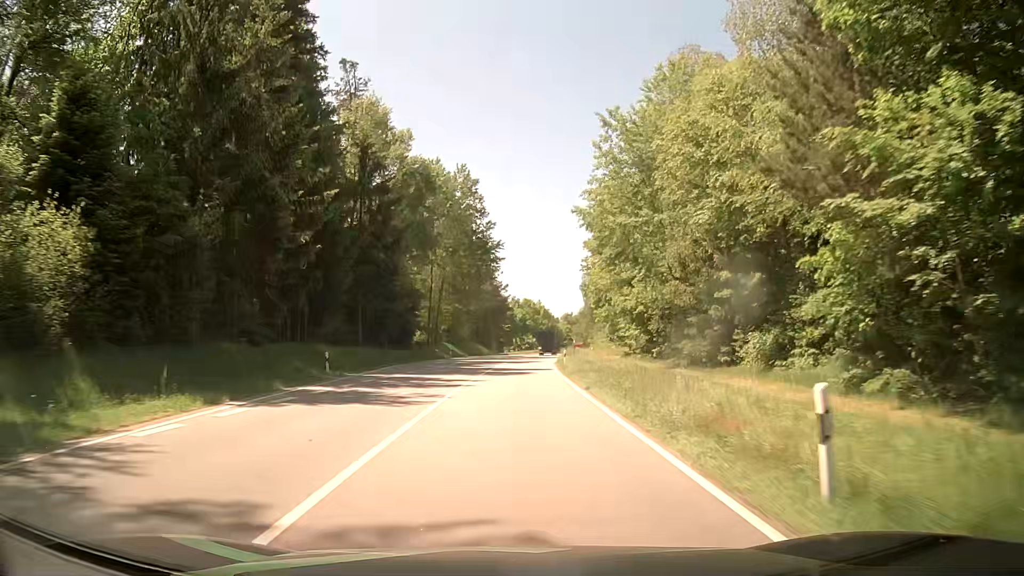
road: secondary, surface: asphalt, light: Day
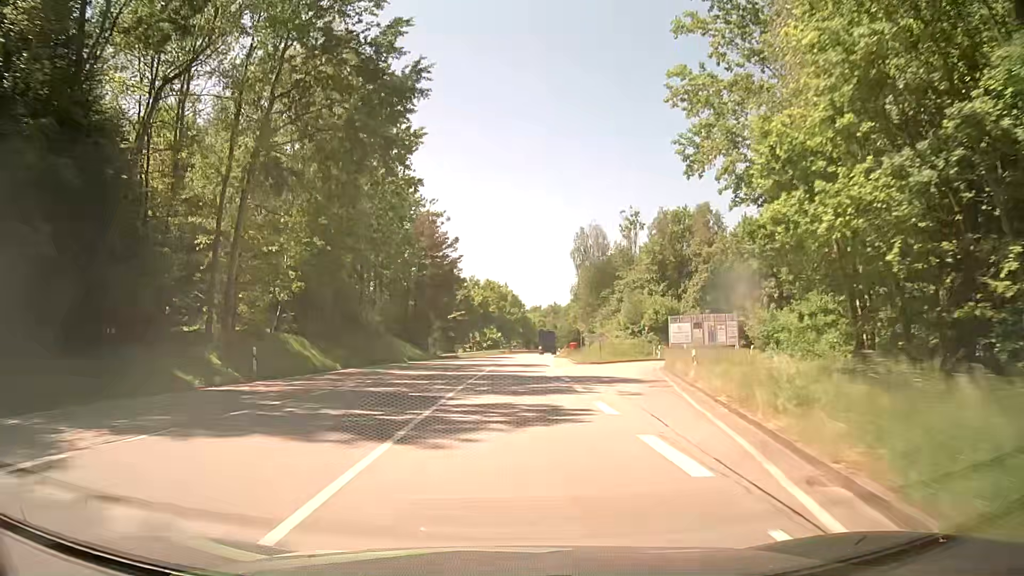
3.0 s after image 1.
(+1.7, +54.1) m; +4°
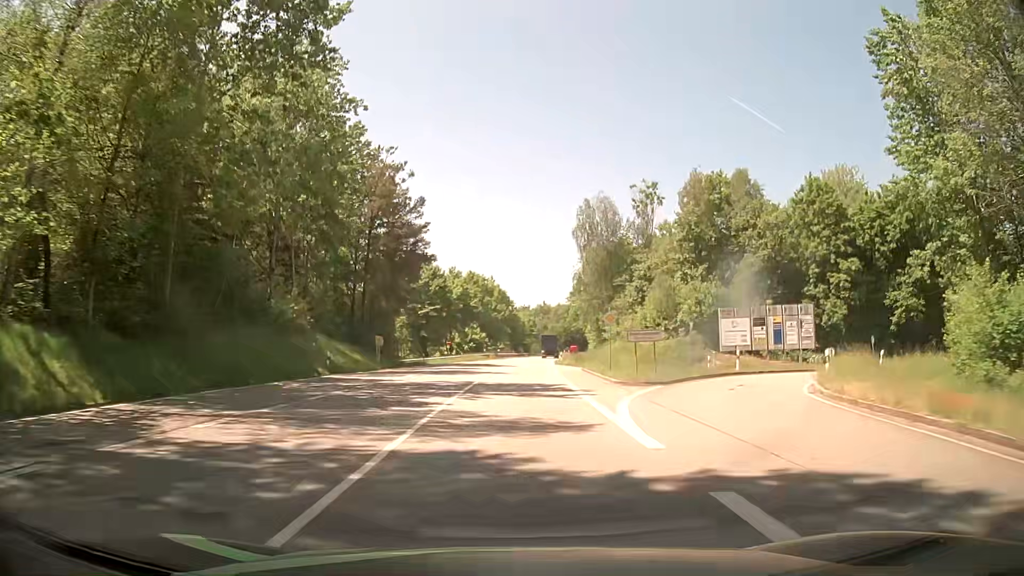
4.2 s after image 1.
(+0.1, +21.6) m; +1°
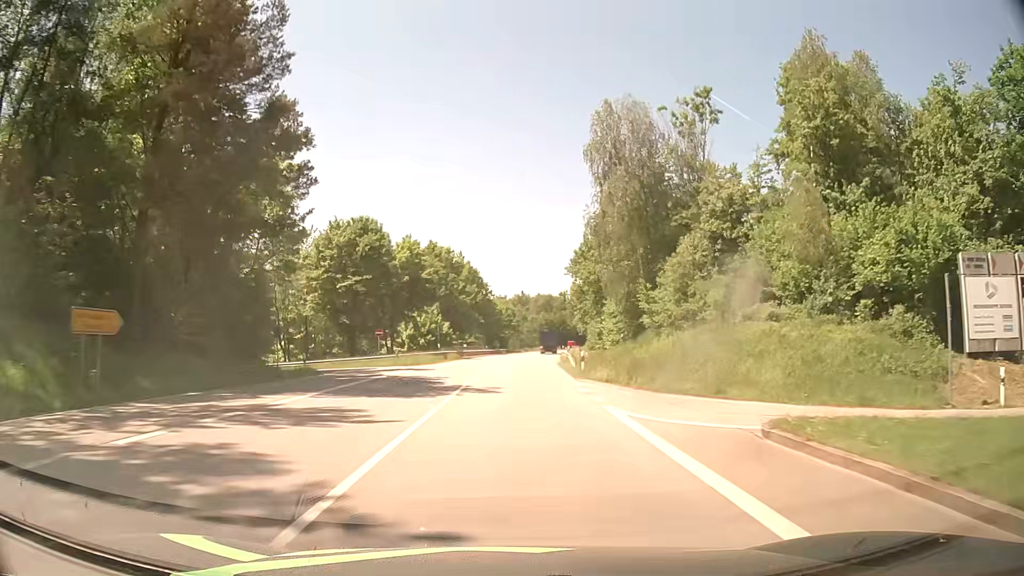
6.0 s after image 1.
(+0.5, +32.4) m; +2°
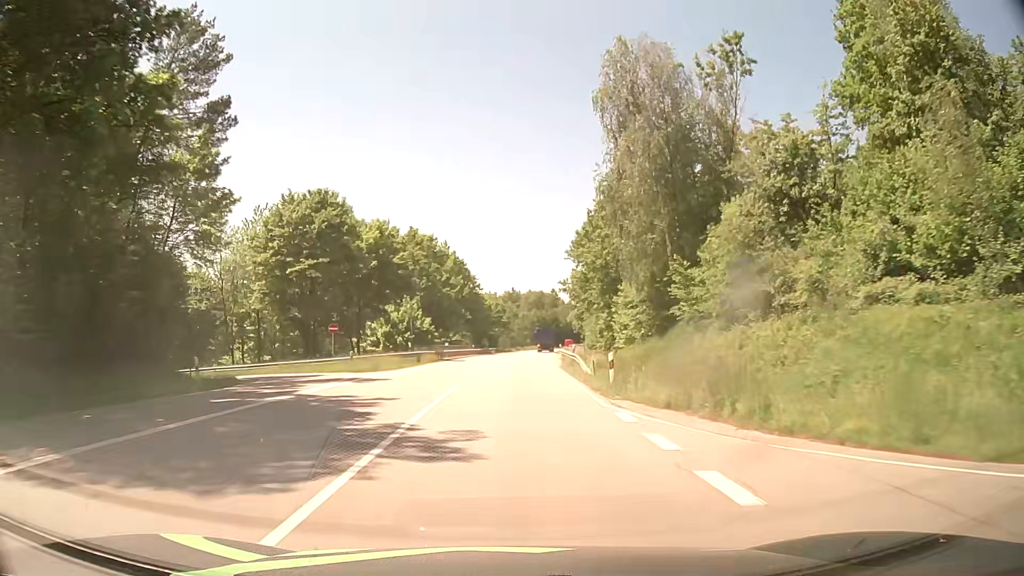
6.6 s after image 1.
(+0.1, +10.8) m; +1°
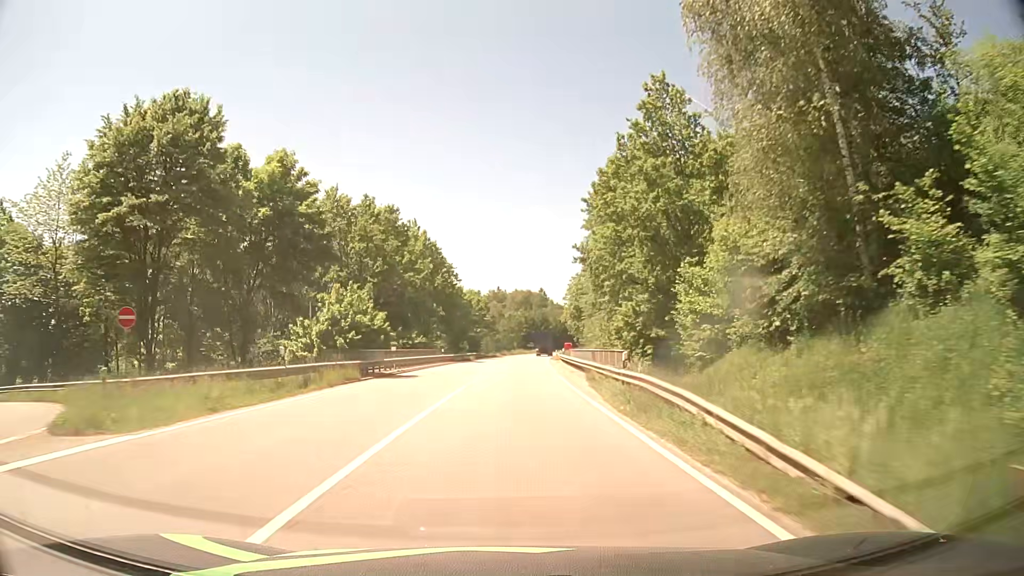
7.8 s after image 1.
(0.0, +21.6) m; +1°
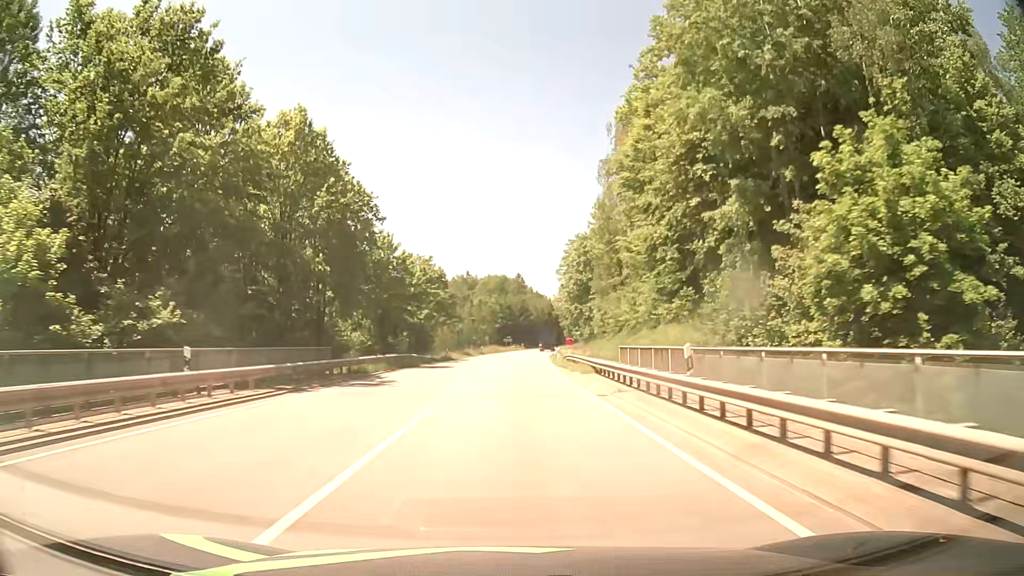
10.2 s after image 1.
(+0.9, +43.3) m; +2°
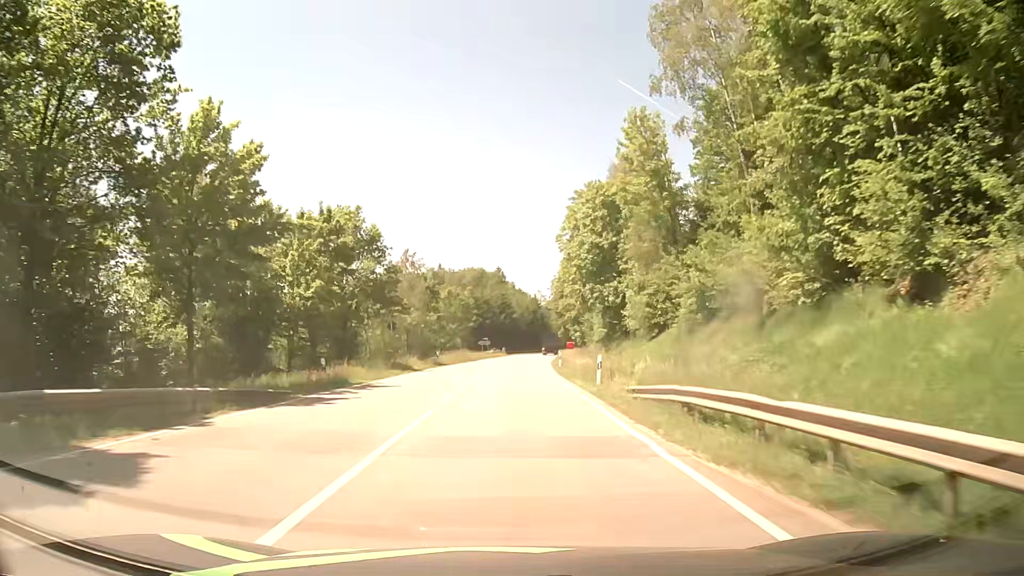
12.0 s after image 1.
(+0.5, +32.4) m; +1°
(0, +10) (0, +20) (+1, +30) (+1, +40) (+2, +50) (+2, +60) (+3, +70) (+4, +80) (+5, +90) (+6, +100) m
